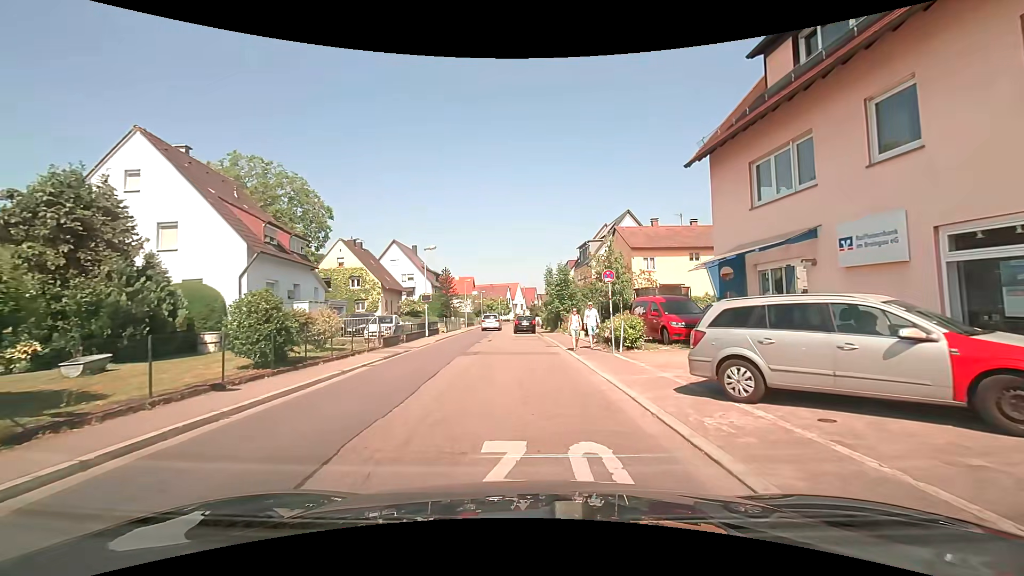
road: tertiary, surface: asphalt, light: Day
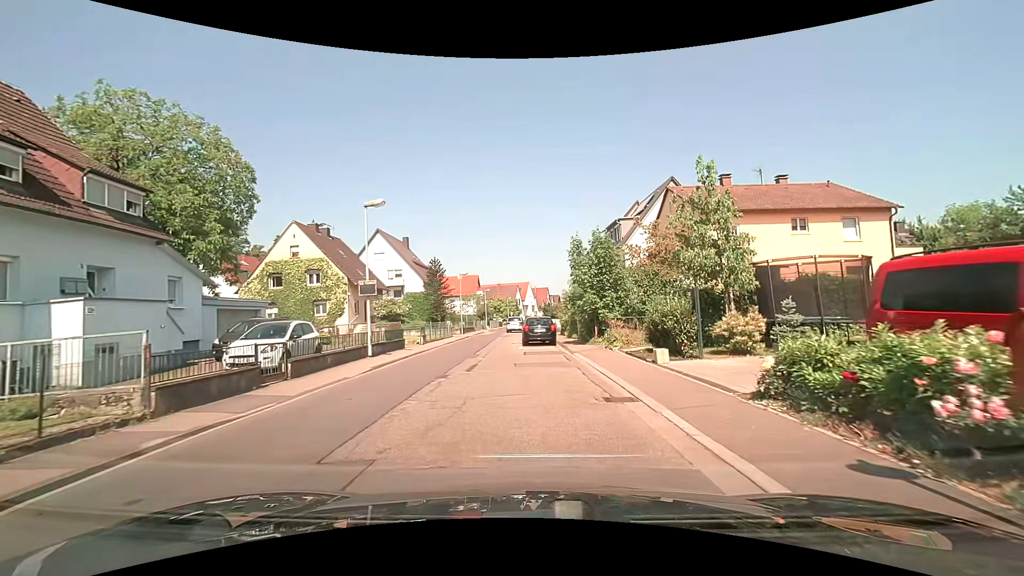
(-0.3, +14.2) m; -2°
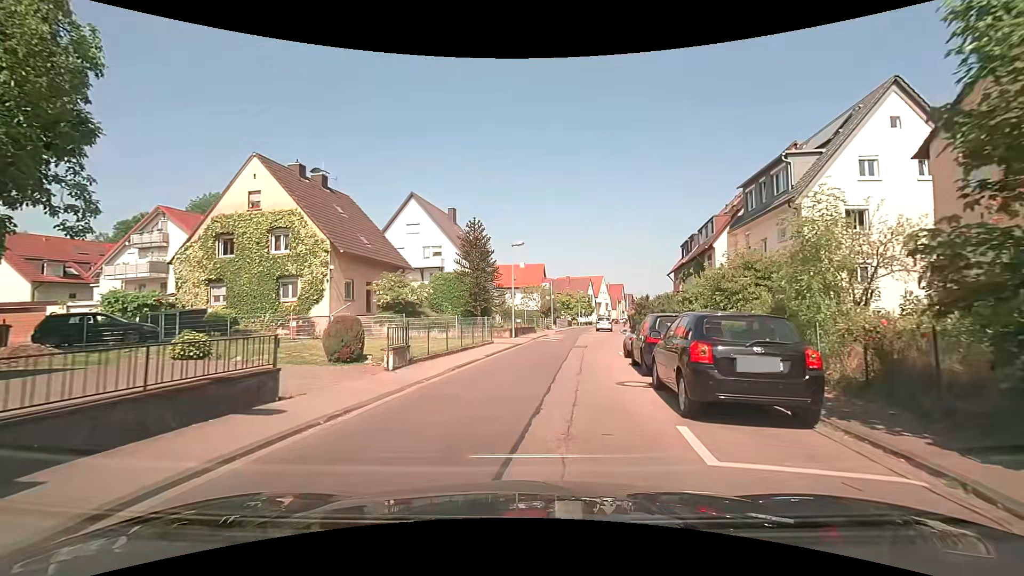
(-1.1, +18.1) m; -8°
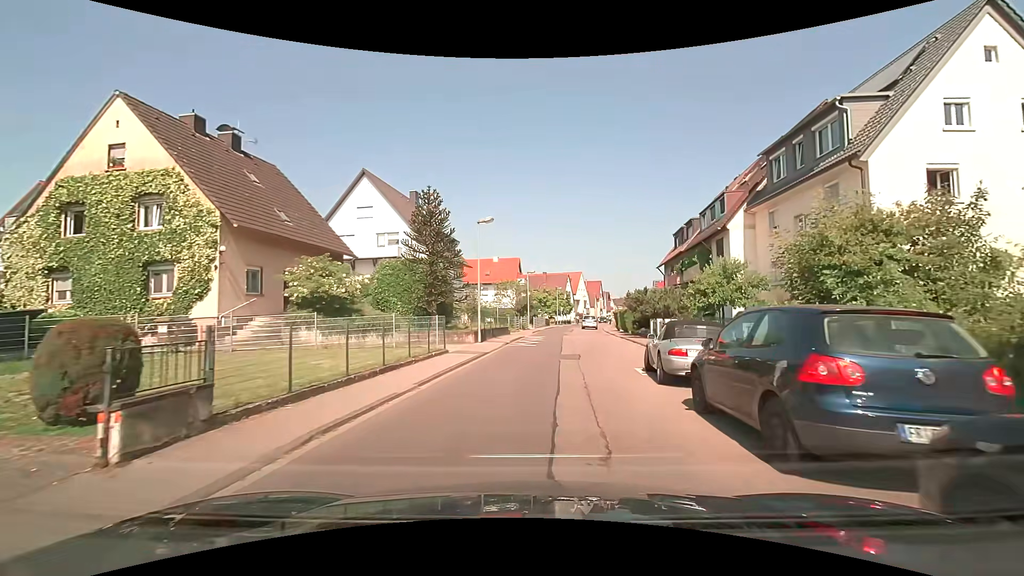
(+0.2, +7.4) m; +4°
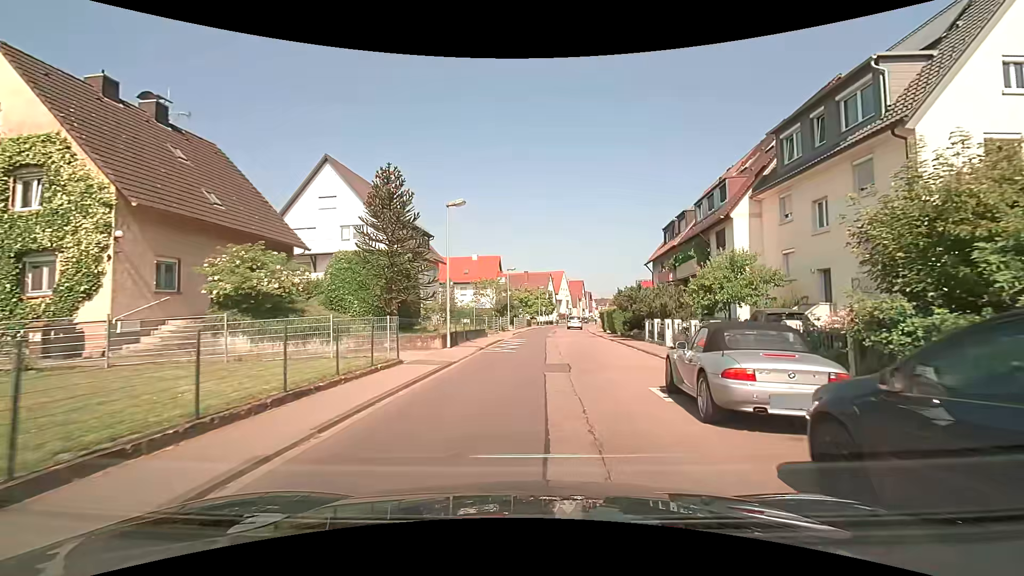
(+0.1, +3.7) m; +3°
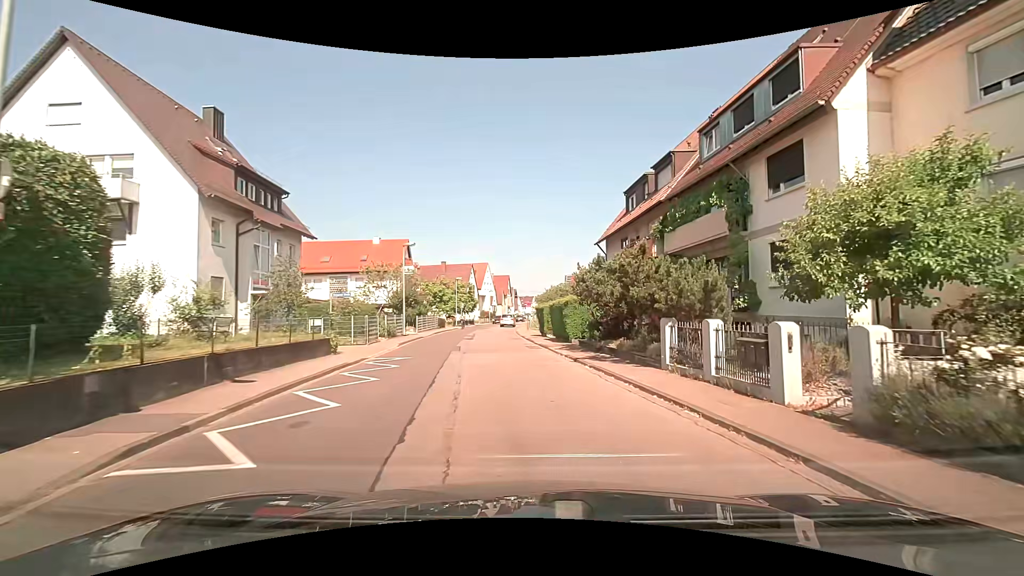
(+0.8, +15.2) m; +6°
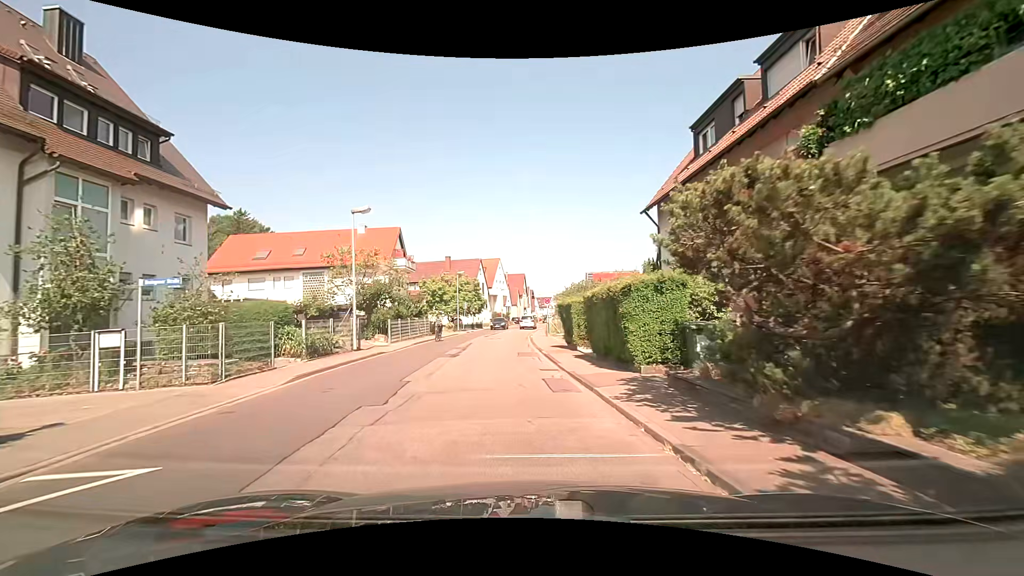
(+0.2, +11.8) m; 0°
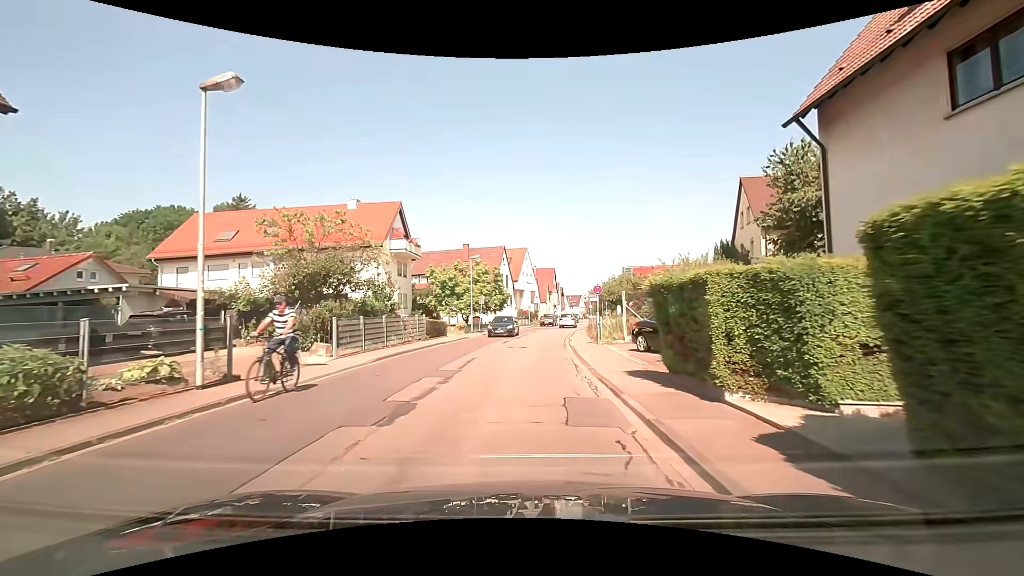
(-0.5, +11.9) m; -3°
(0, +10) (0, +20) (+1, +30) (+2, +40) (+3, +50) (+10, +57) (+20, +56) (+29, +53) (+38, +48) (+46, +43) m
